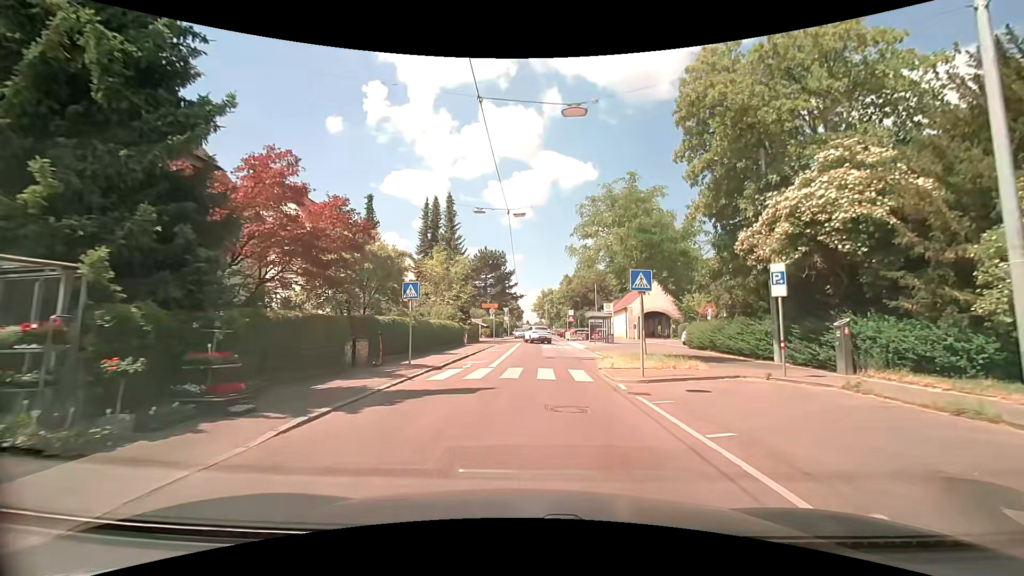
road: residential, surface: asphalt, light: Day
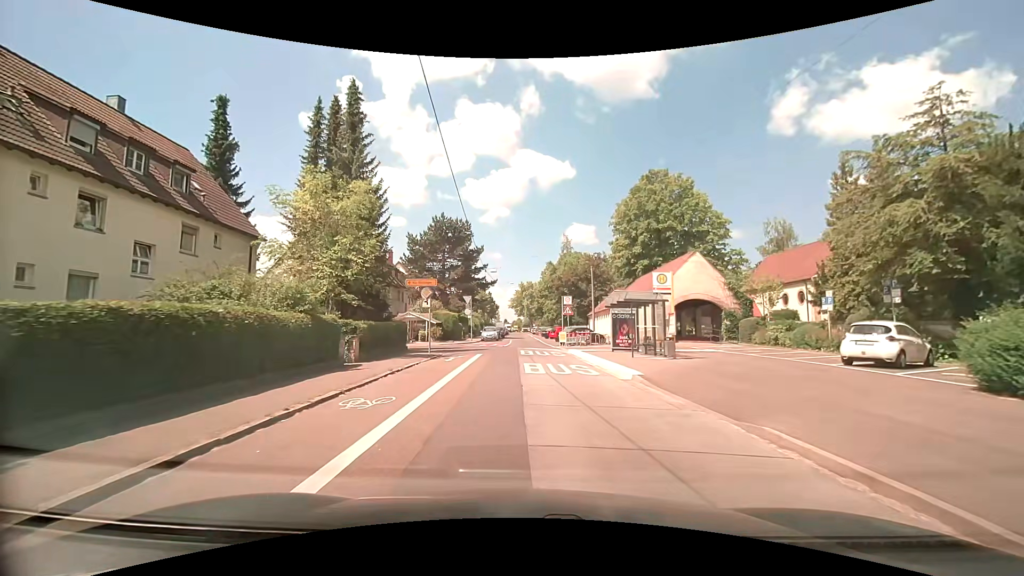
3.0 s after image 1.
(+0.6, +23.0) m; +2°
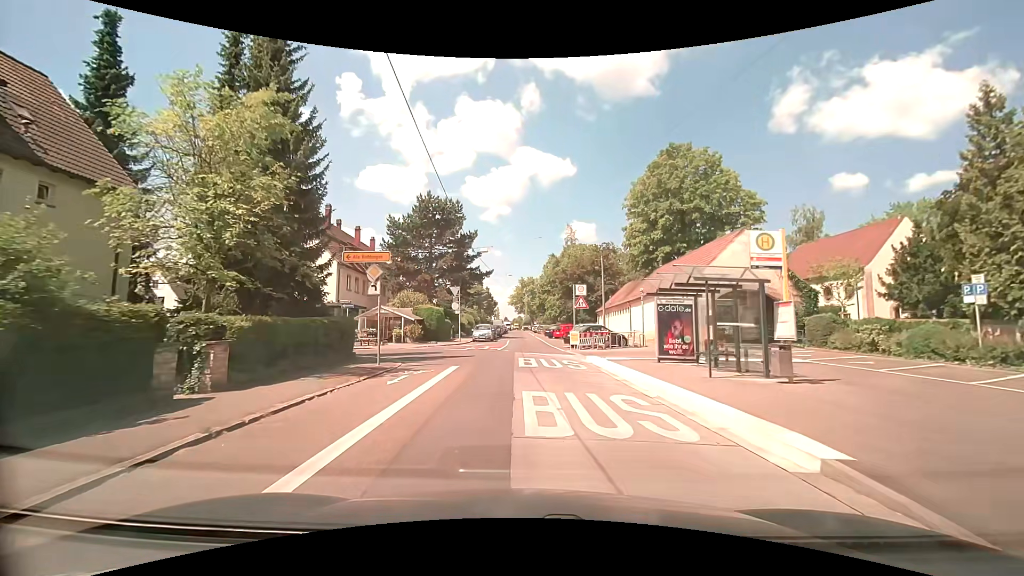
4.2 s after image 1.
(+0.1, +8.6) m; +1°
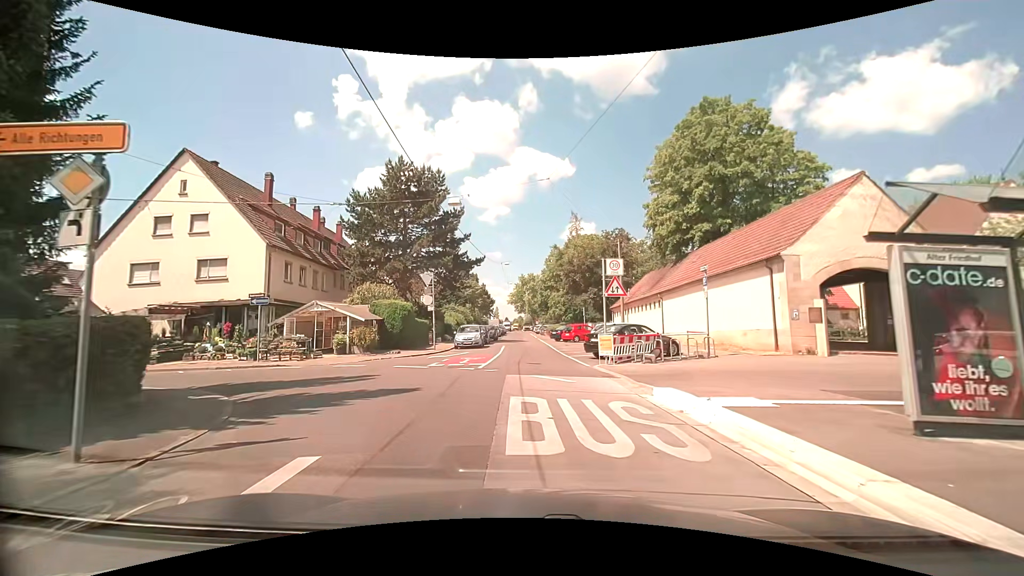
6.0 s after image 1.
(0.0, +10.8) m; 0°
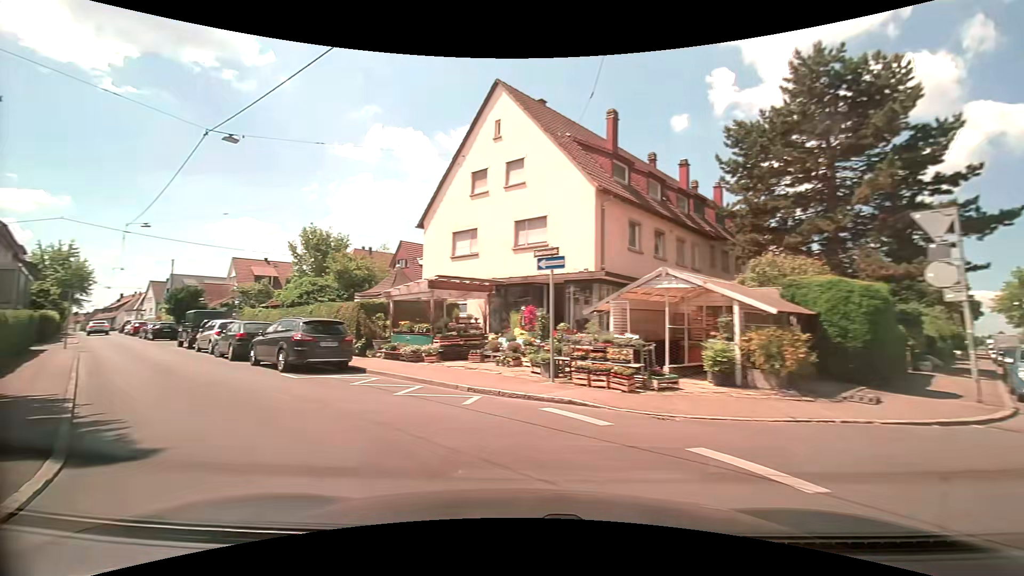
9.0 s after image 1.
(-3.4, +13.4) m; -42°
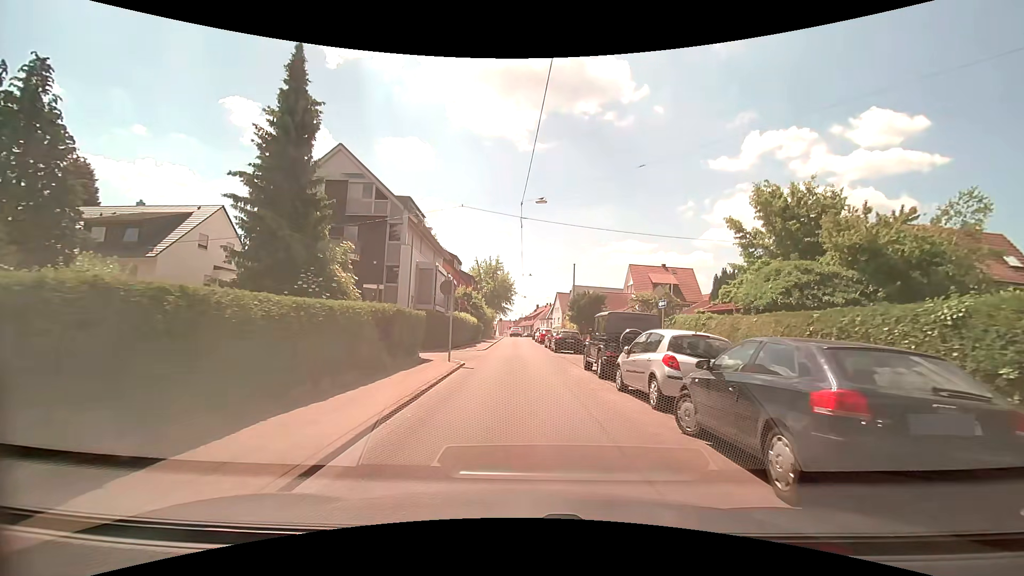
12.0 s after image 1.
(-8.0, +13.2) m; -43°
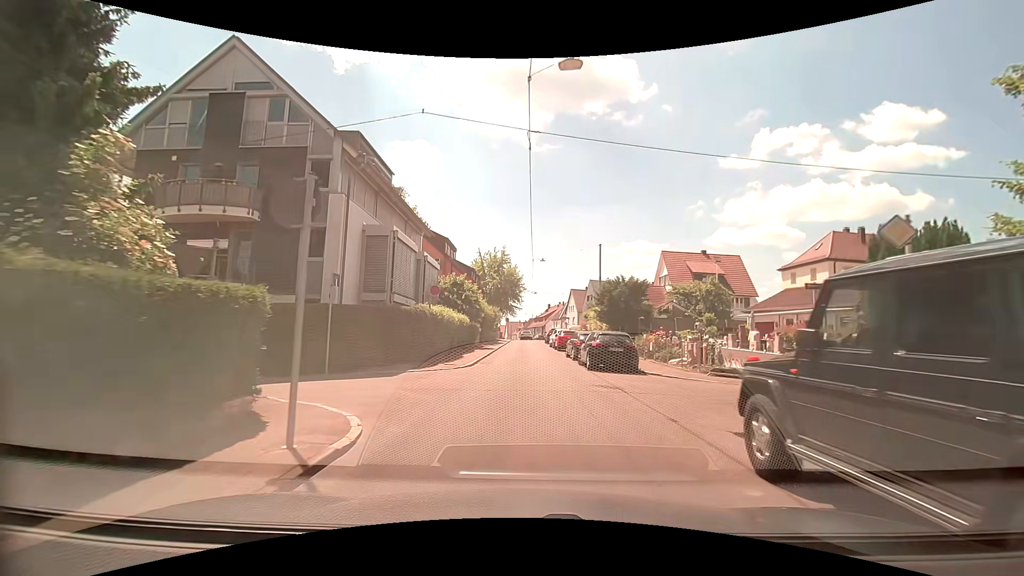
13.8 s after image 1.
(+0.2, +12.8) m; 0°
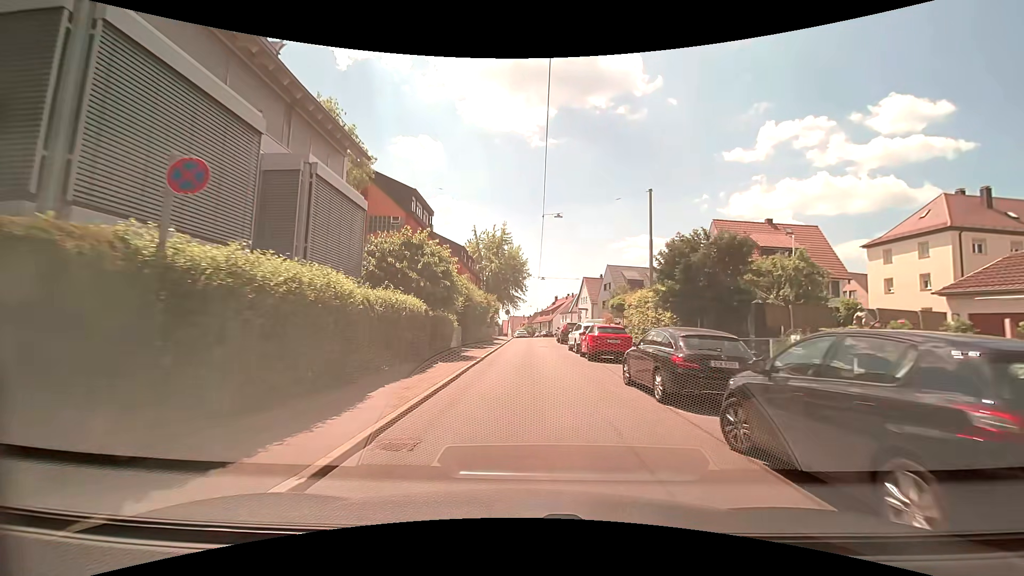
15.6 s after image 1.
(-0.2, +15.0) m; -1°
(0, +10) (0, +20) (0, +30) (0, +40) (+1, +50) (+1, +60) (+1, +70) (0, +80) (-1, +90) (-3, +100) m
